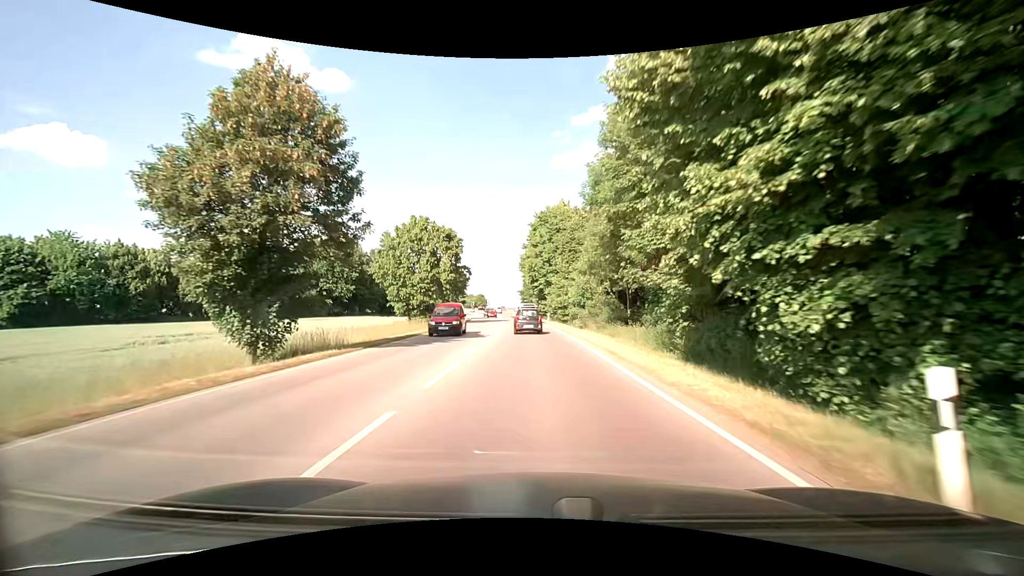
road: secondary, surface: asphalt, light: Day
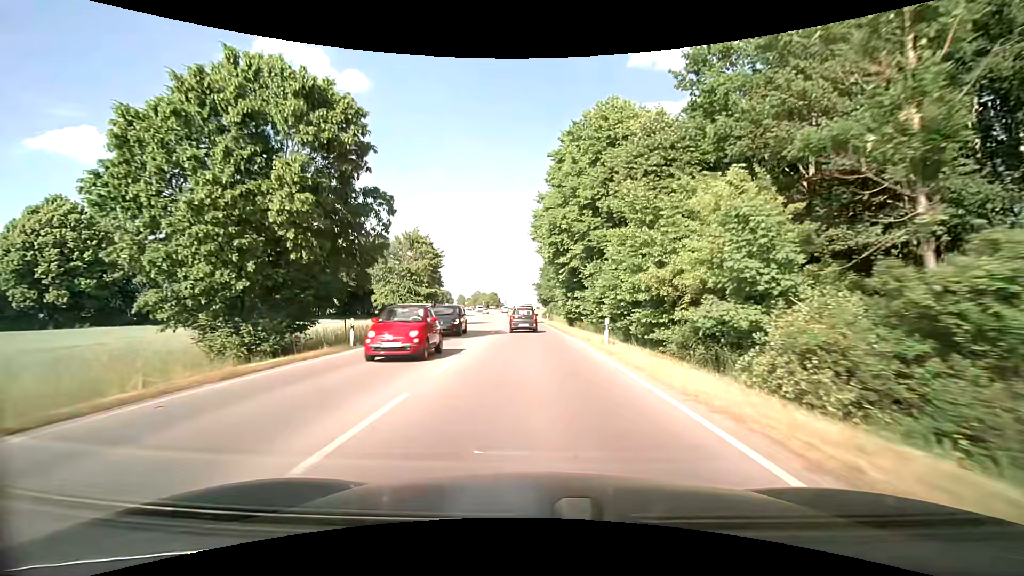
(-0.4, +34.8) m; -2°
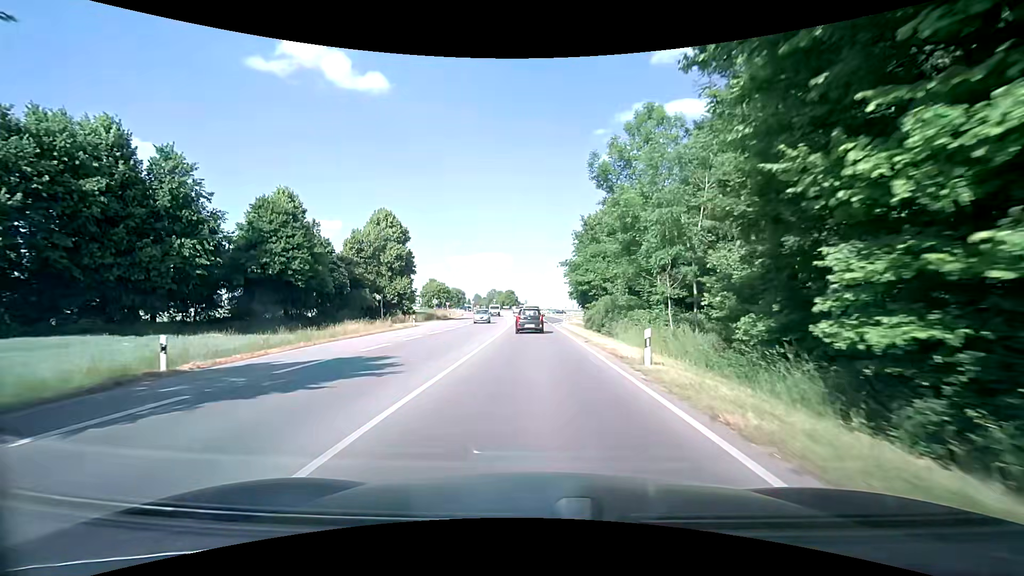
(-1.1, +40.8) m; -3°
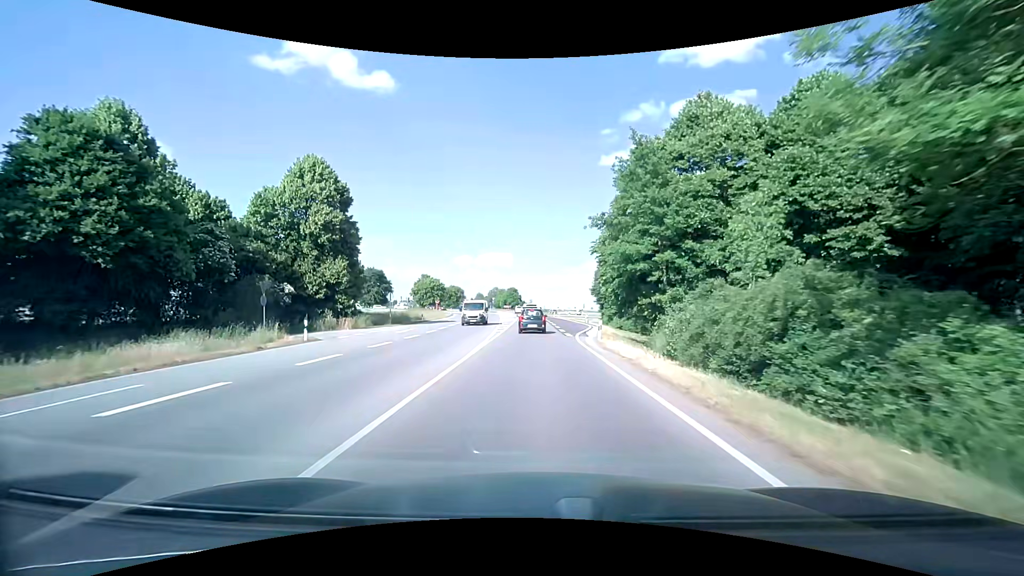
(0.0, +22.9) m; -1°
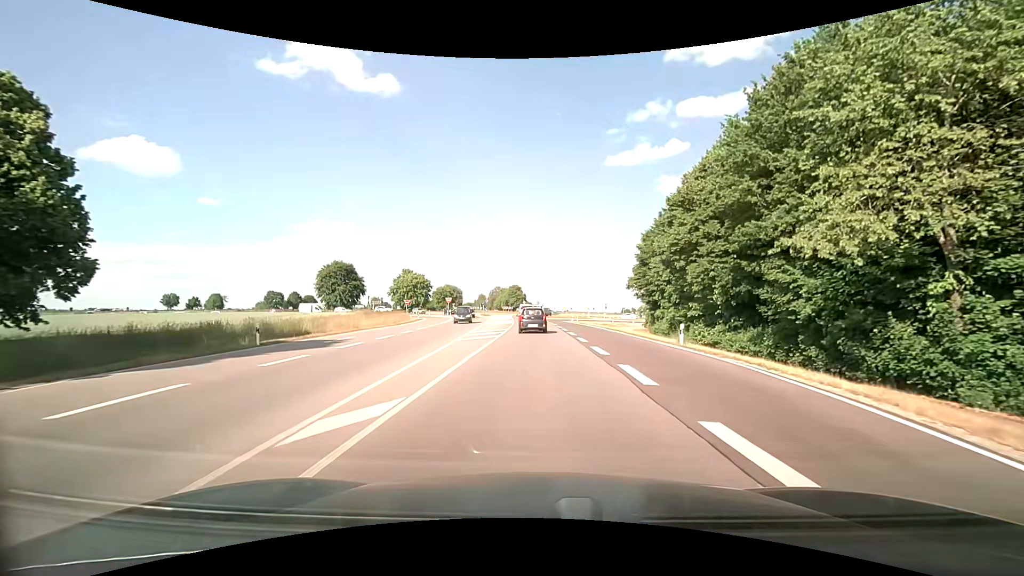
(-0.1, +35.7) m; -1°
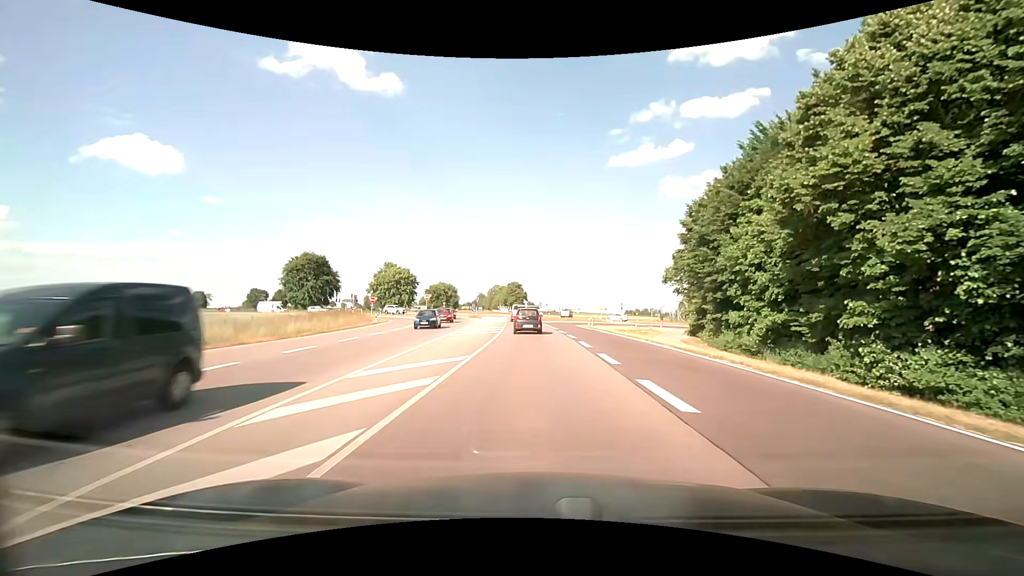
(0.0, +20.1) m; 0°
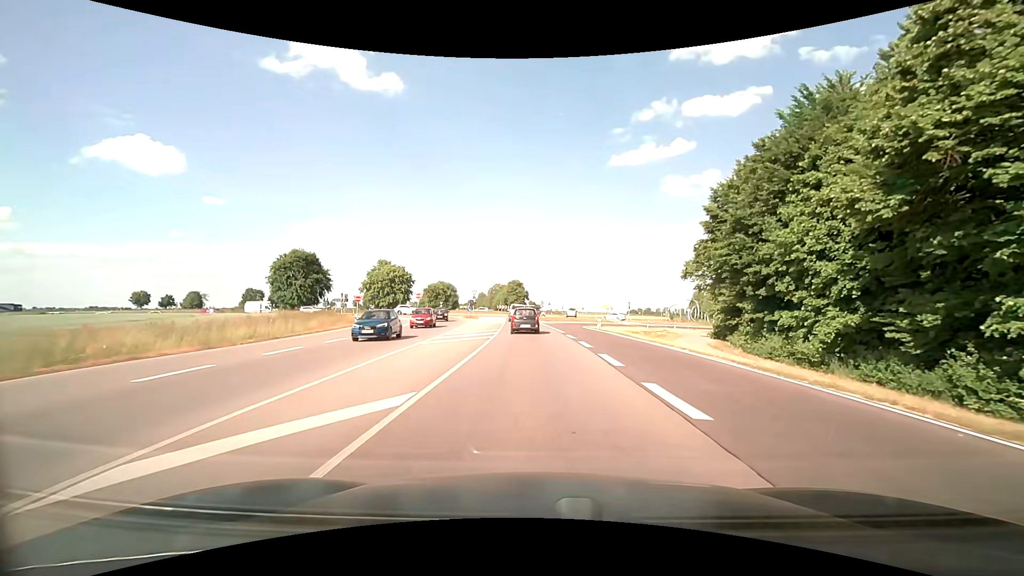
(0.0, +6.5) m; 0°
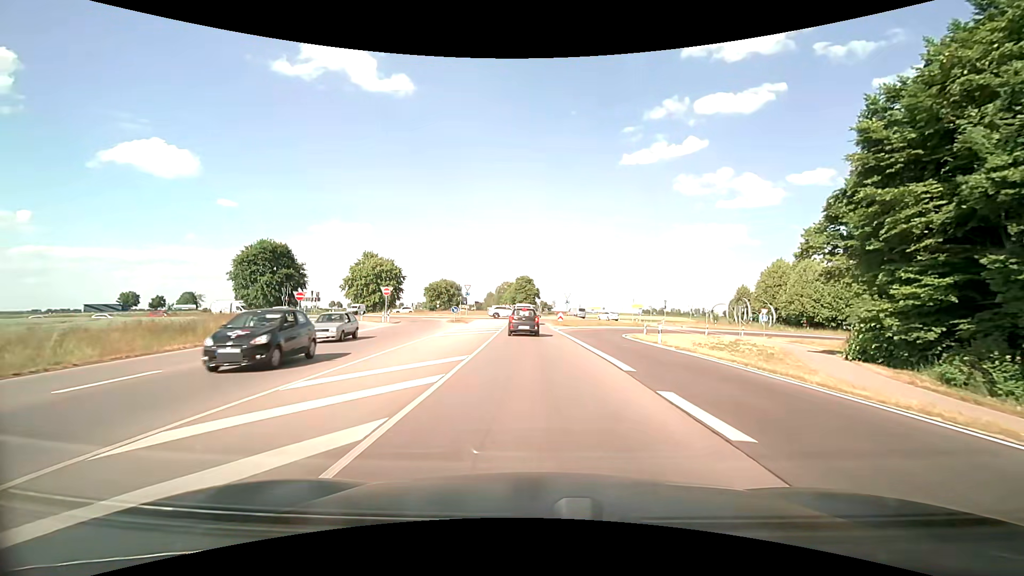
(-0.3, +18.9) m; -2°
